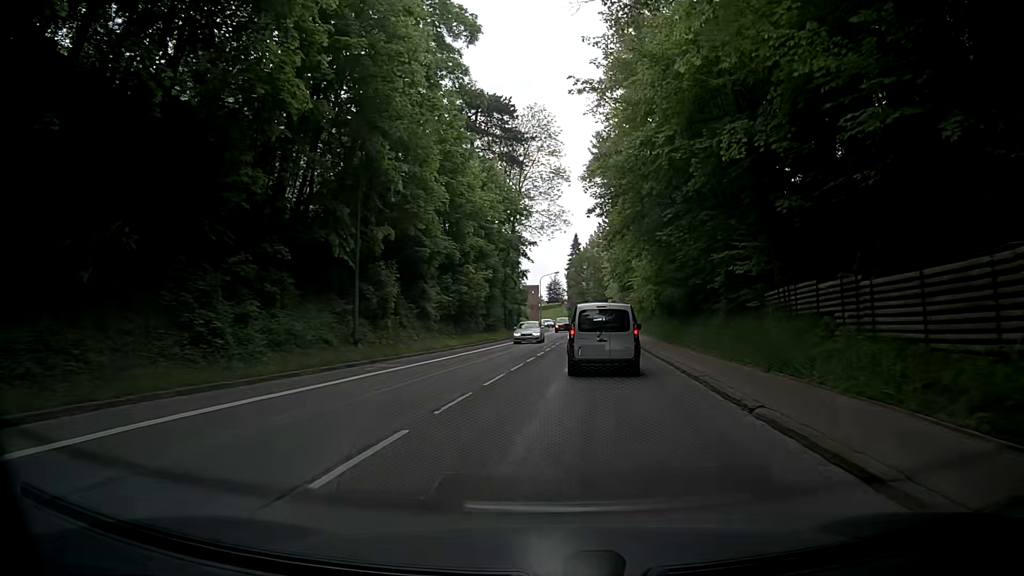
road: secondary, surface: asphalt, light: Day
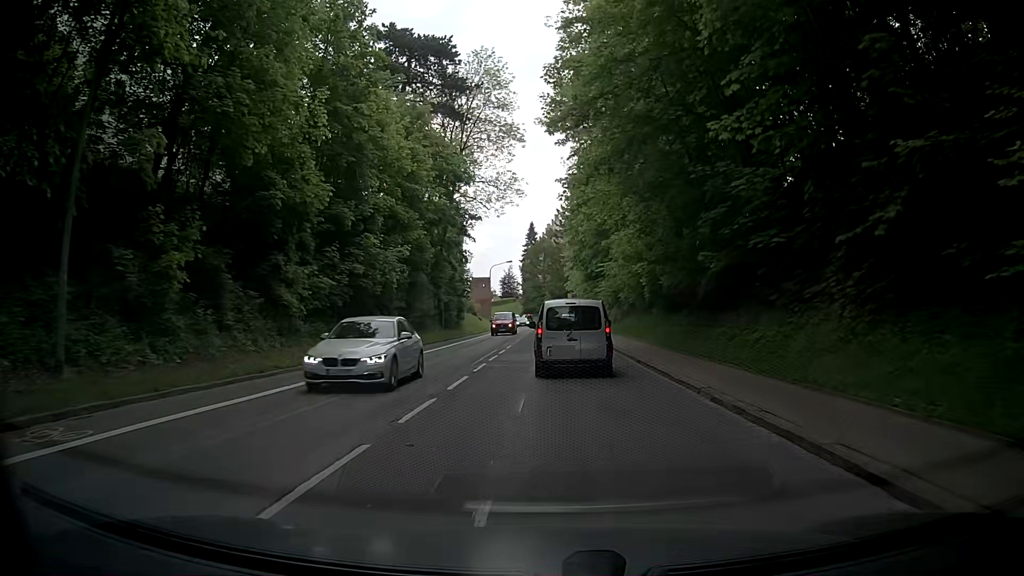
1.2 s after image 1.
(+1.1, +14.2) m; +6°
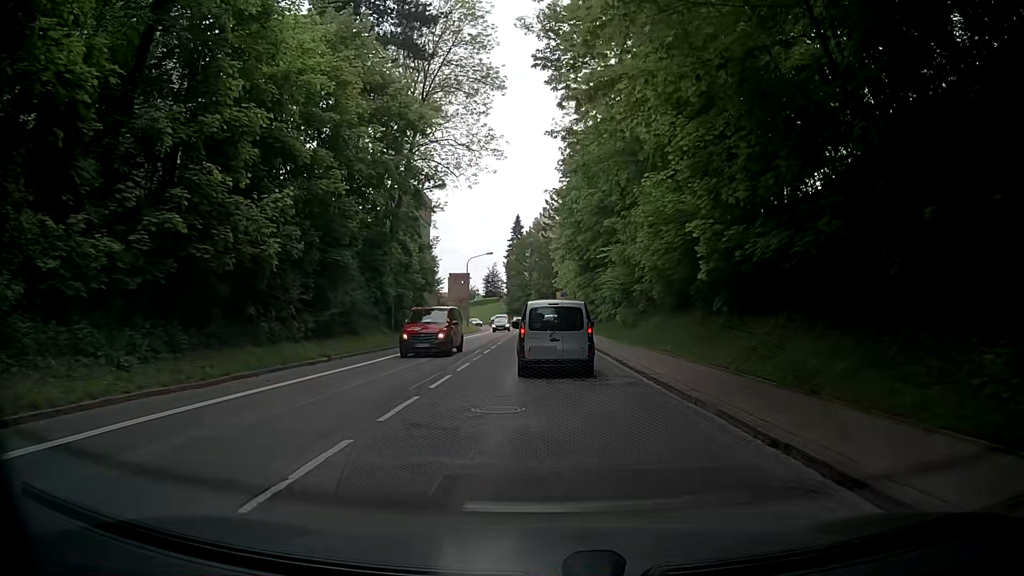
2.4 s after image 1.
(+0.1, +13.1) m; 0°
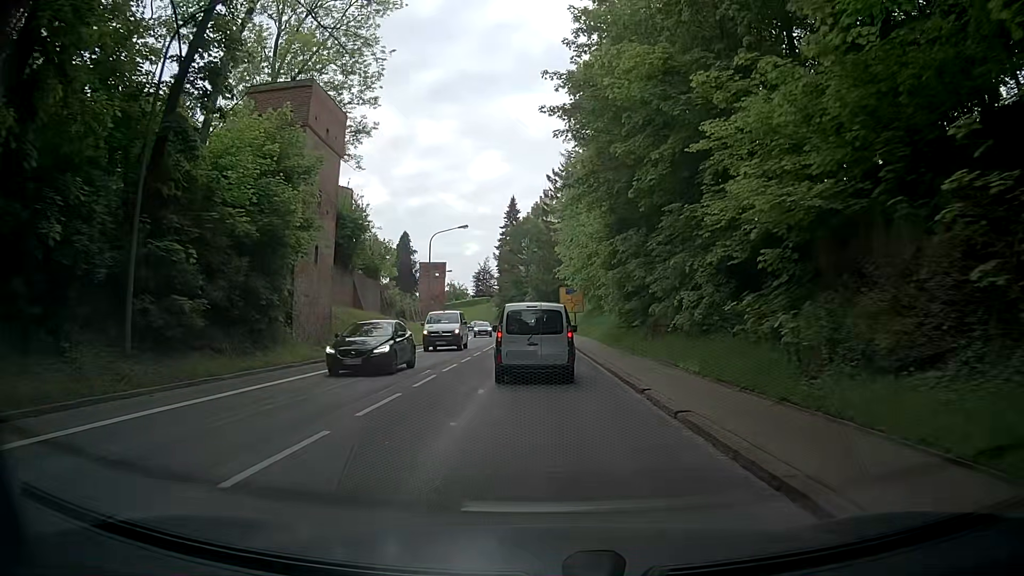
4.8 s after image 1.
(+0.6, +26.2) m; +1°
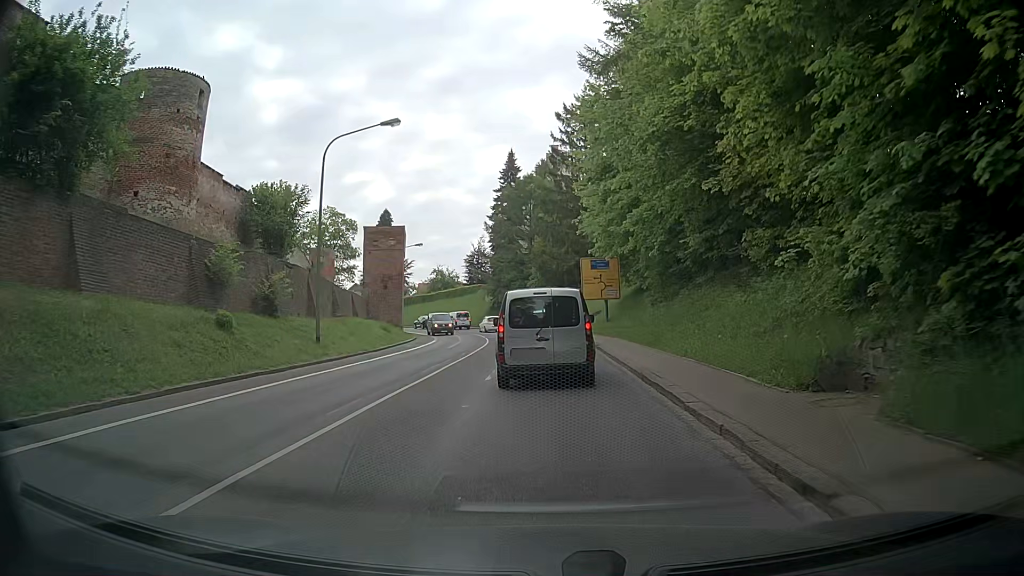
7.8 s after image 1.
(-0.3, +28.7) m; 0°
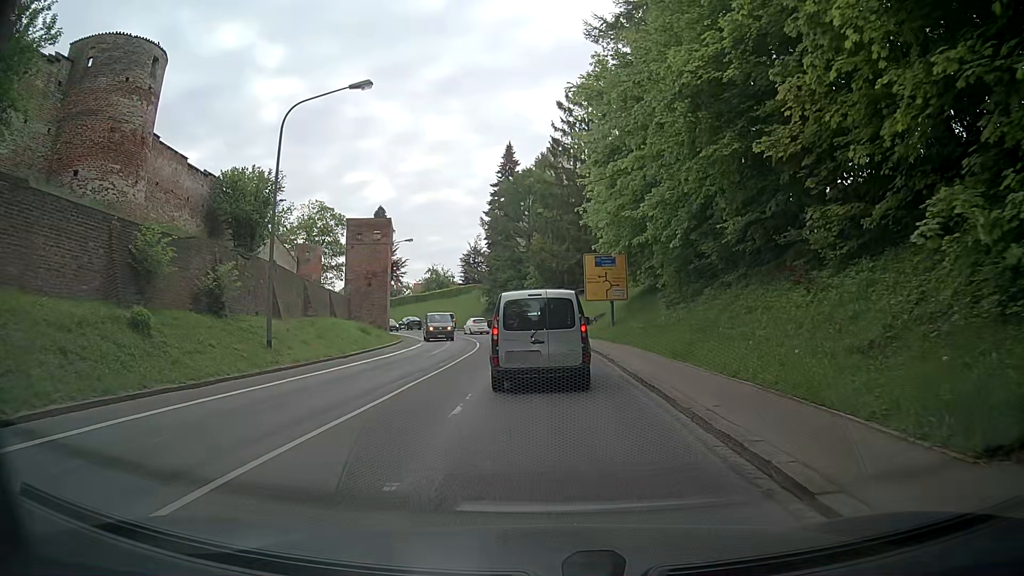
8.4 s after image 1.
(-0.1, +4.7) m; -2°
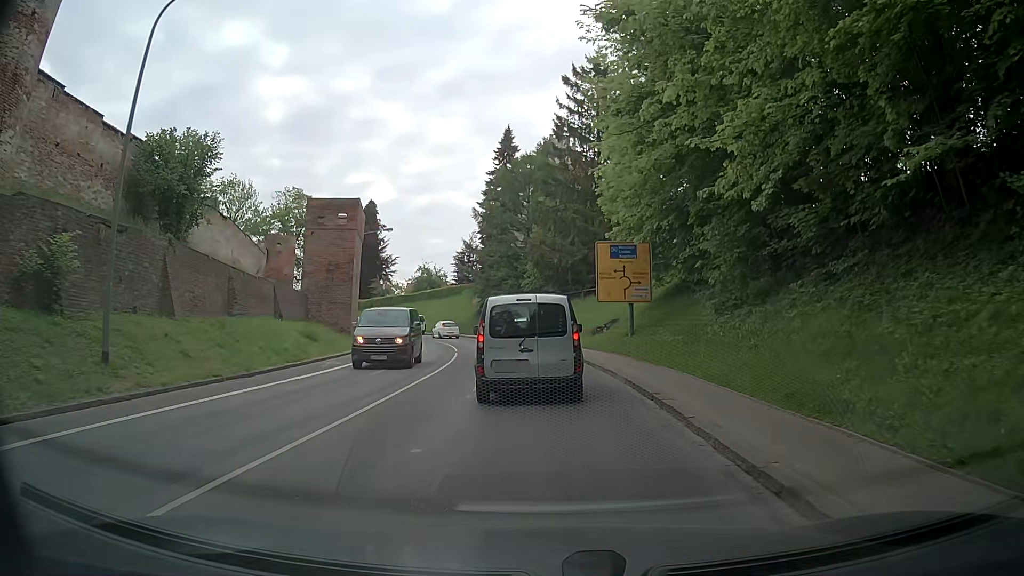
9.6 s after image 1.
(+0.2, +9.1) m; +3°
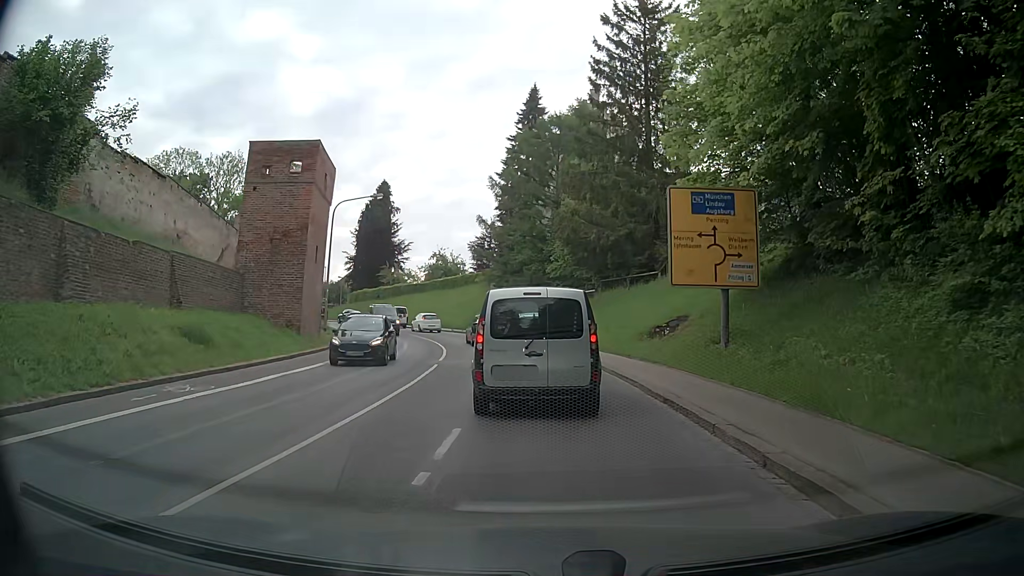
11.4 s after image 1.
(-0.6, +12.2) m; -4°
